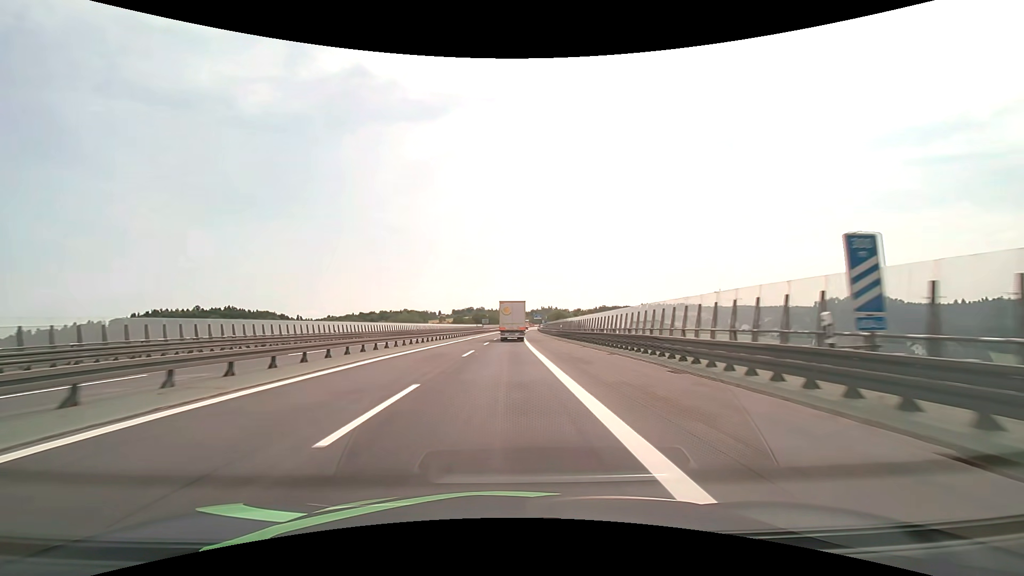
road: motorway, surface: asphalt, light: Day
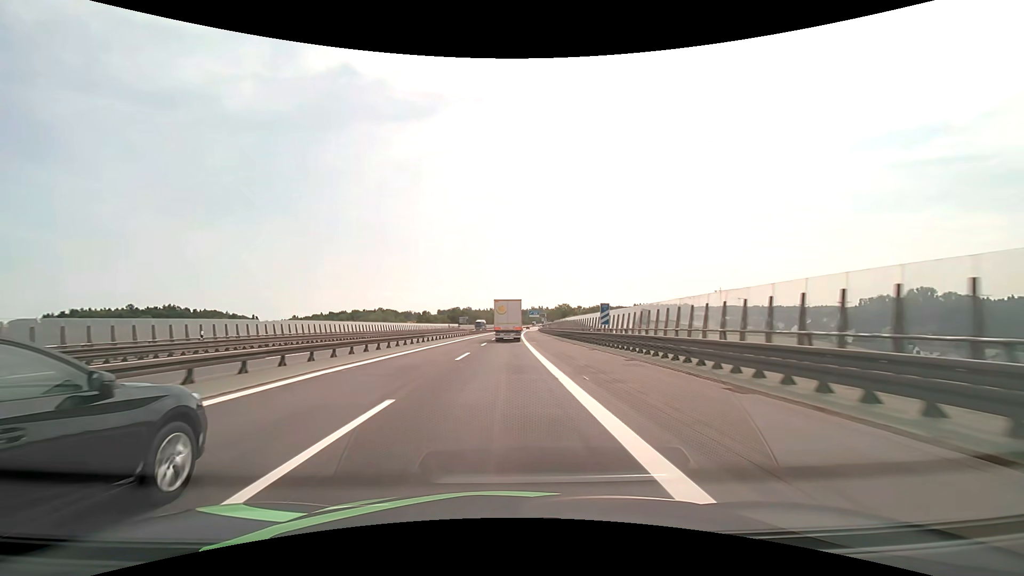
(+0.8, +74.3) m; +1°
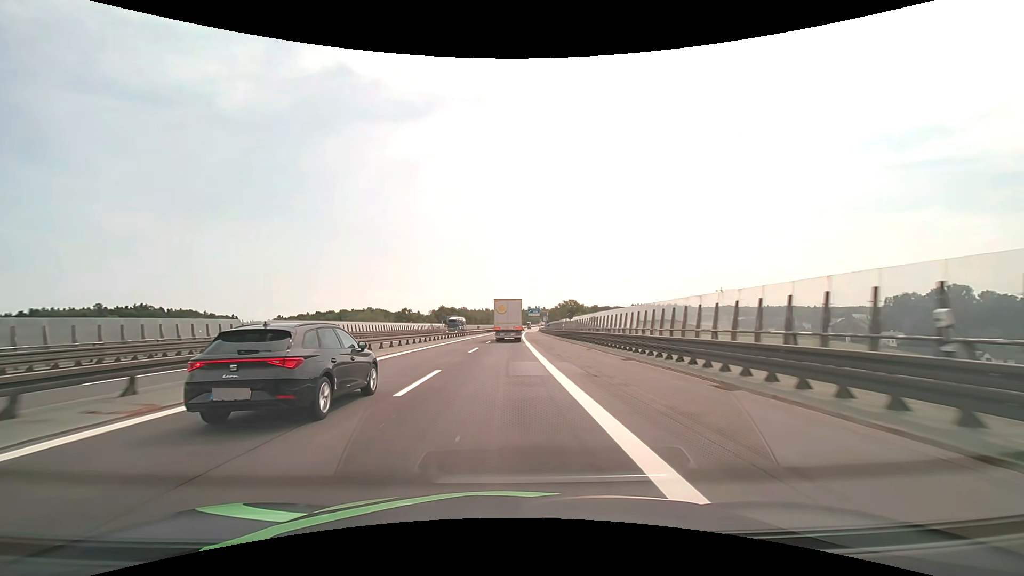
(+0.1, +29.3) m; +1°
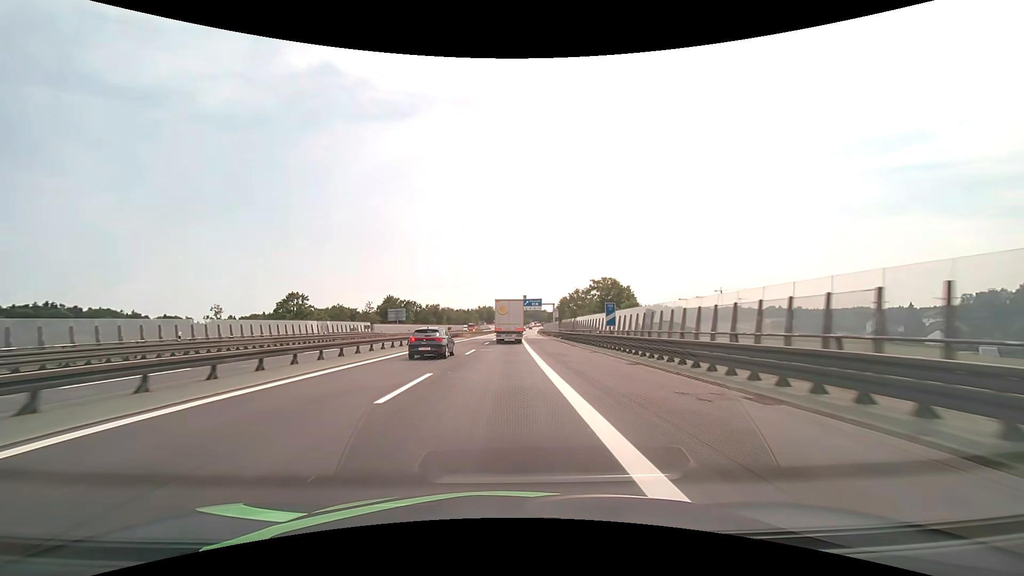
(+0.9, +72.9) m; +1°
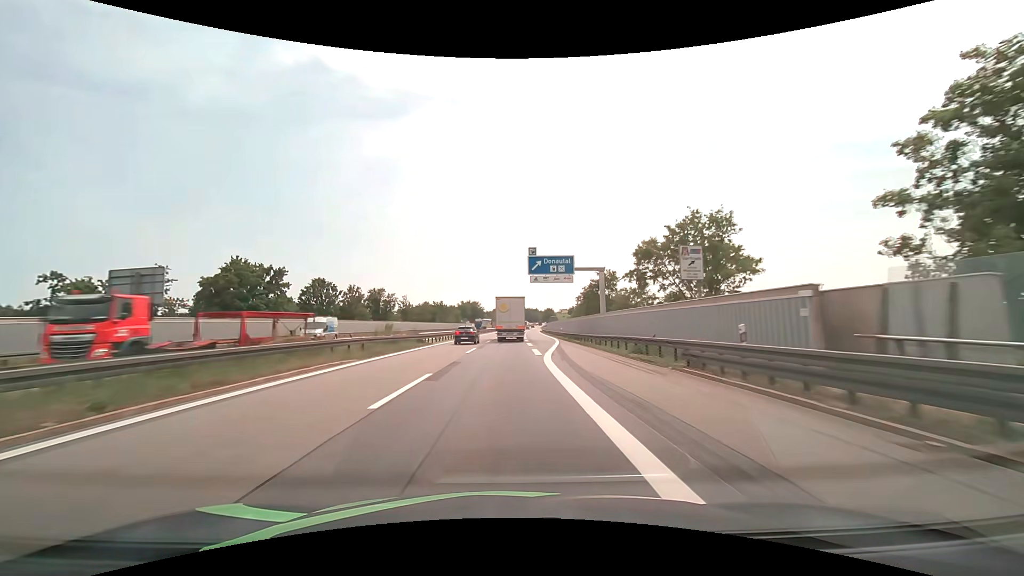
(+0.7, +72.7) m; +1°
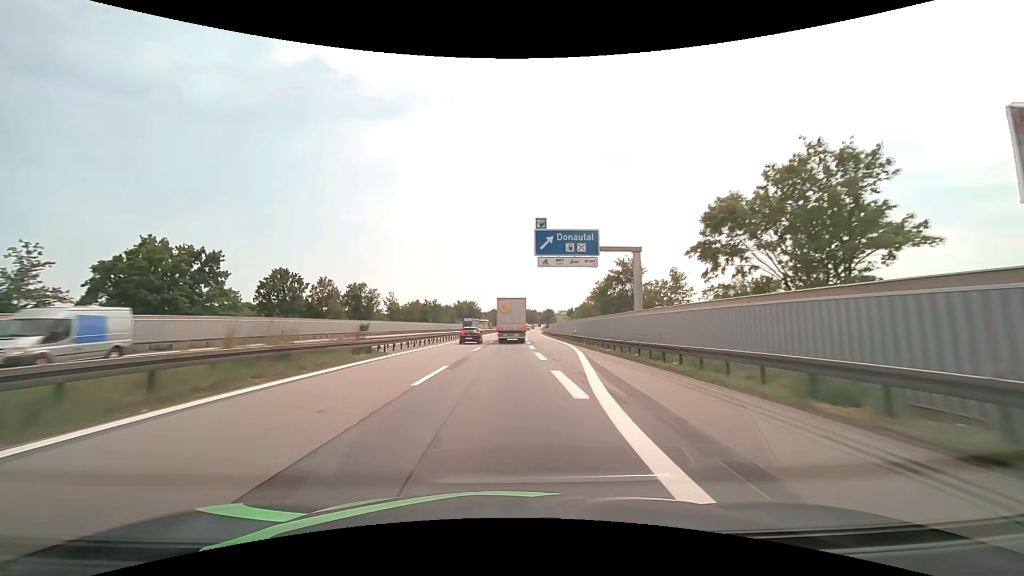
(0.0, +14.5) m; 0°
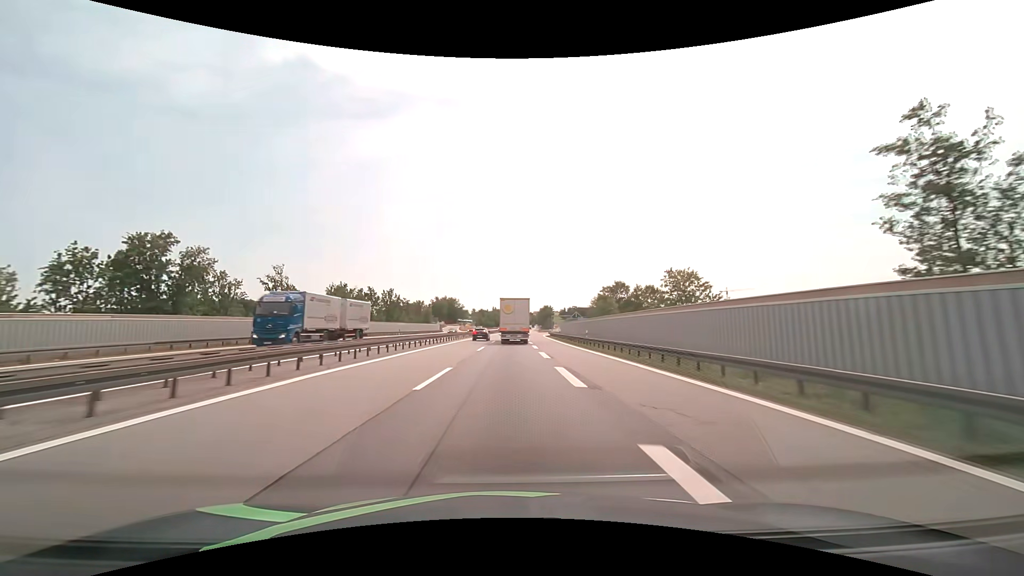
(+0.7, +57.7) m; +1°
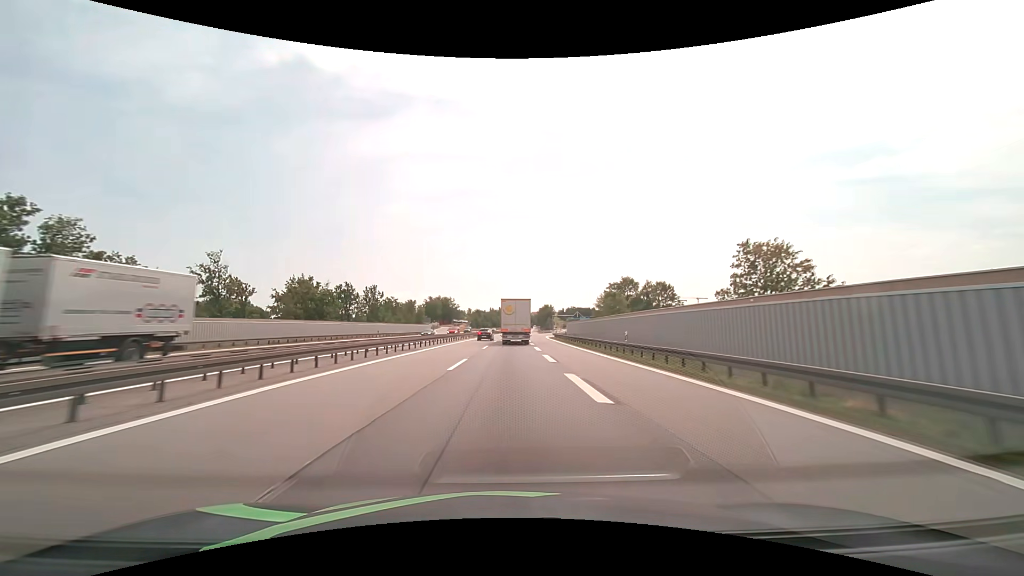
(0.0, +14.4) m; 0°
(0, +10) (0, +20) (0, +30) (0, +40) (+1, +50) (+1, +60) (+1, +70) (+1, +80) (+2, +90) (+2, +100) m
